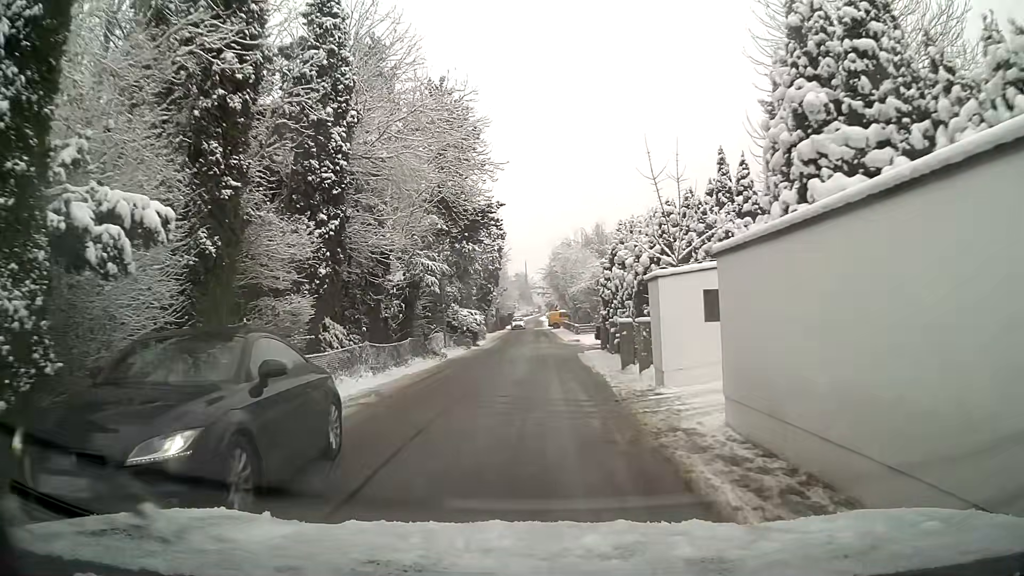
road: residential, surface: asphalt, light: Day
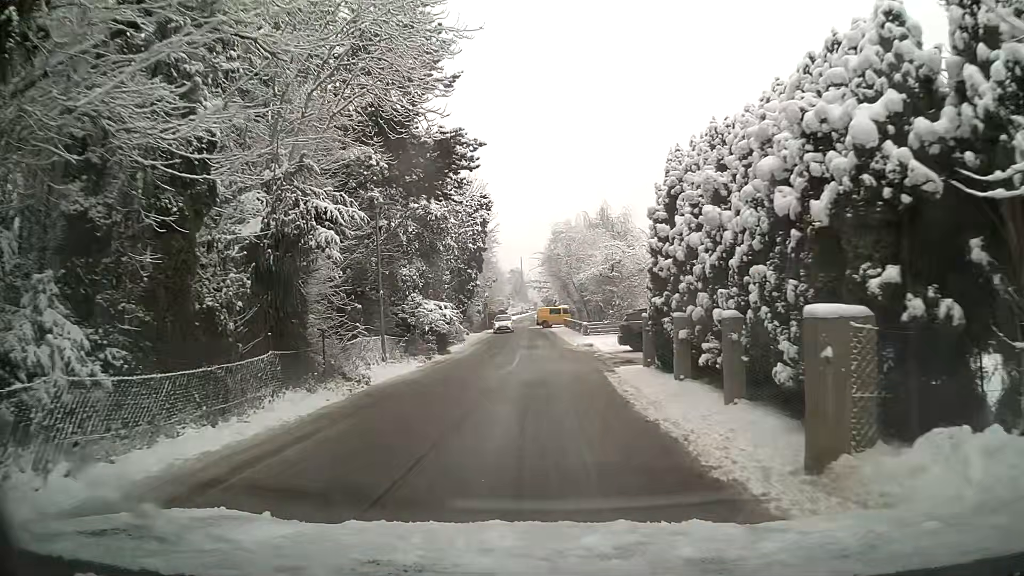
(0.0, +12.3) m; 0°
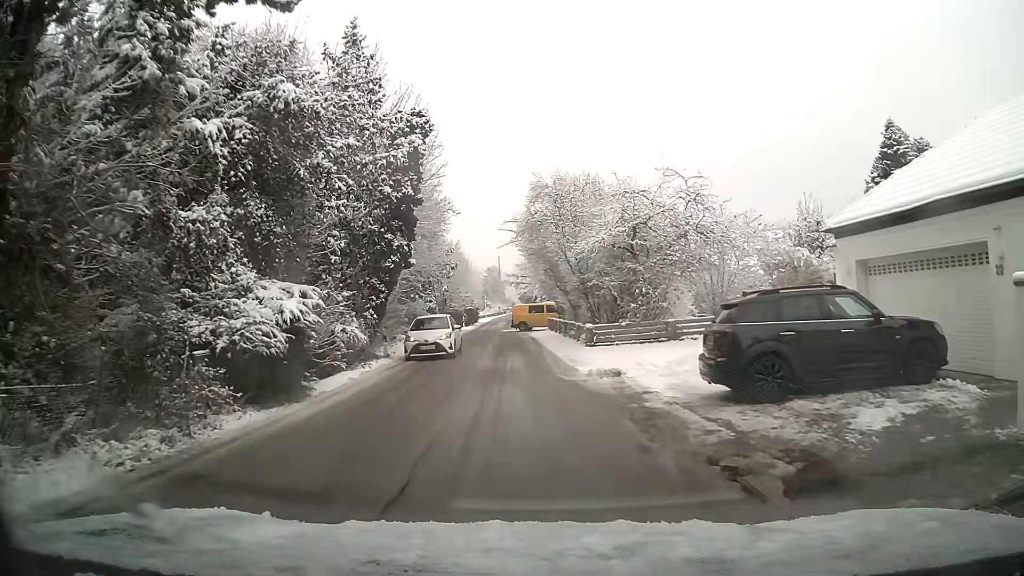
(+0.3, +15.9) m; +2°
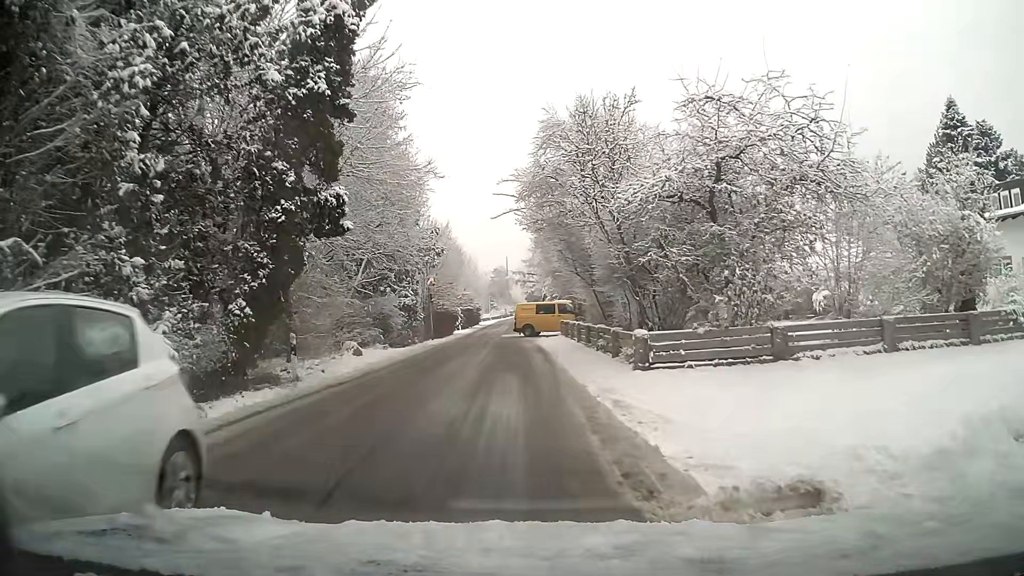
(-0.1, +10.1) m; -1°
(0, +10) (-1, +20) (-1, +30) (-2, +40) (-2, +50) (-2, +60) (-2, +70) (-2, +80) (-2, +90) (-3, +100) m
